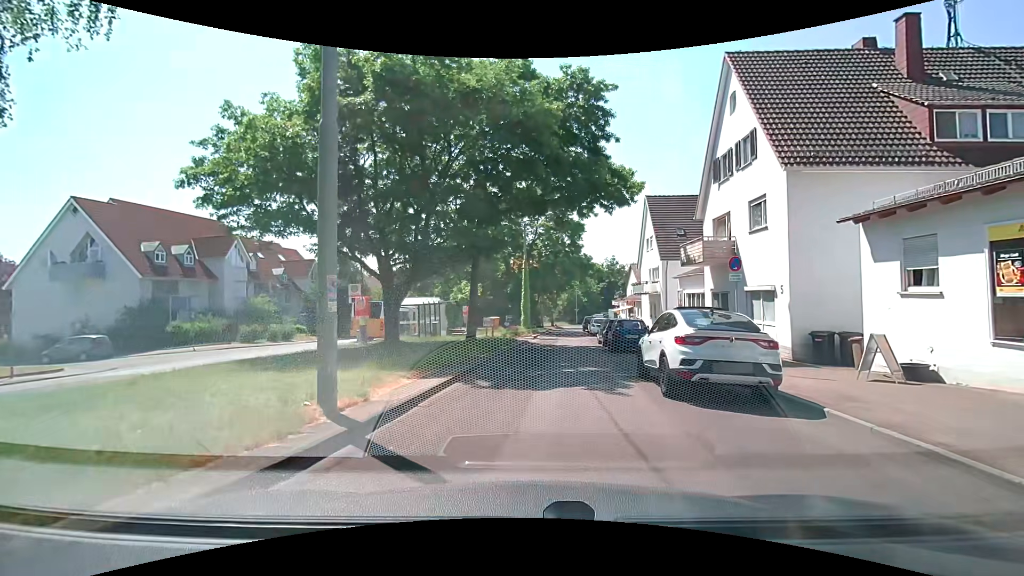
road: residential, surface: asphalt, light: Day
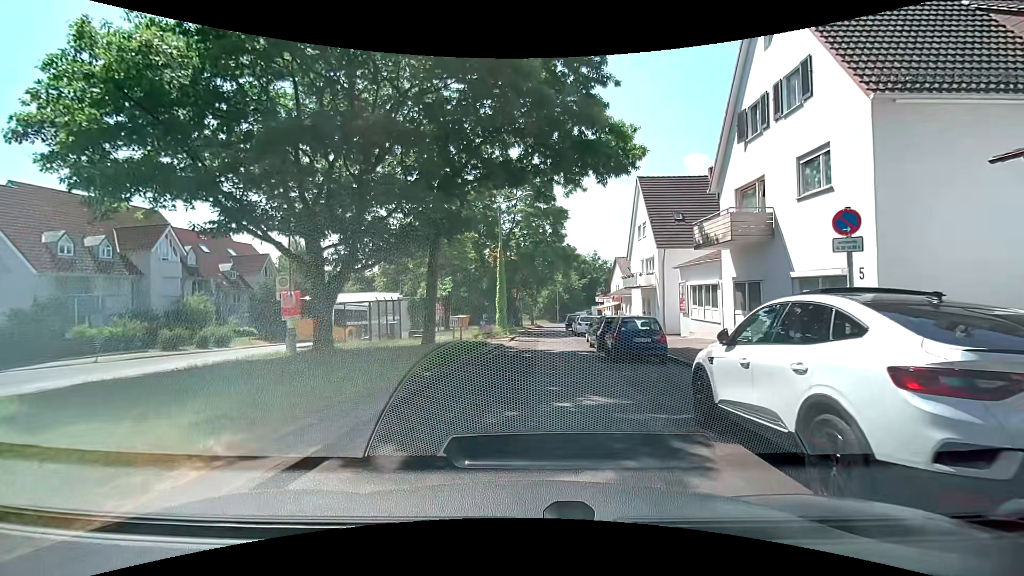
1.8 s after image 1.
(+0.1, +5.6) m; +3°
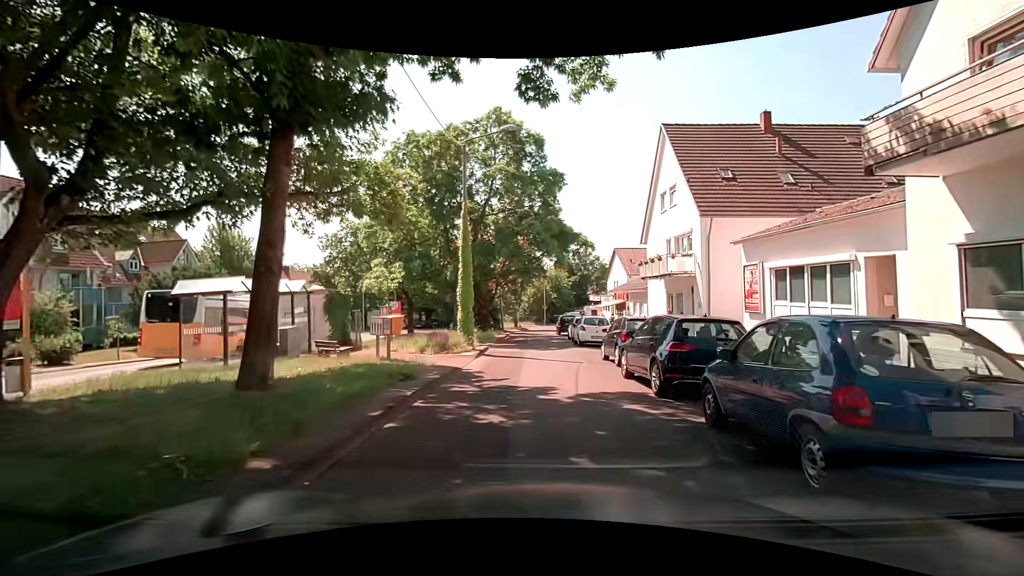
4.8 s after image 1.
(-0.1, +11.2) m; +1°
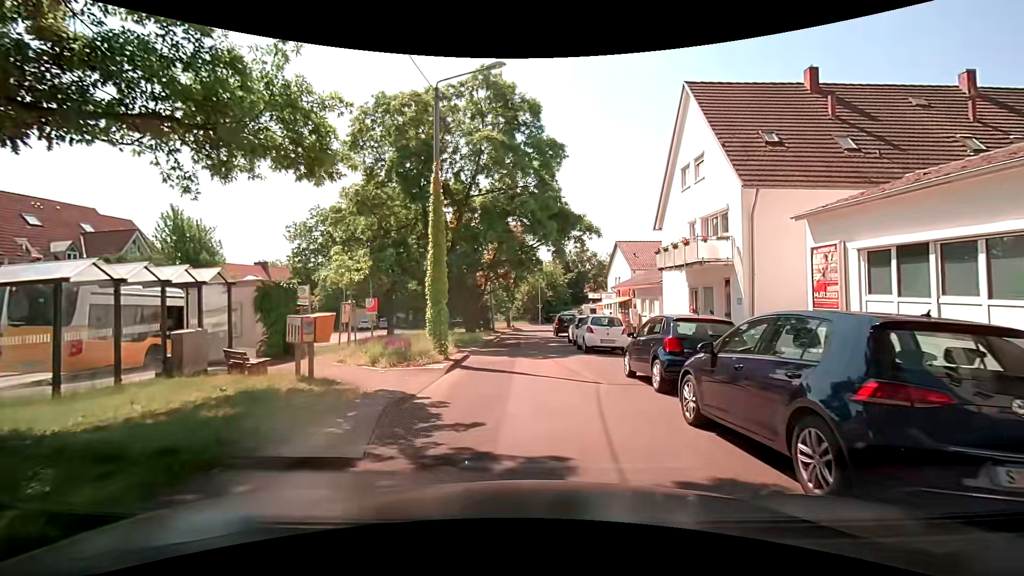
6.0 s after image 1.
(0.0, +5.1) m; +2°
